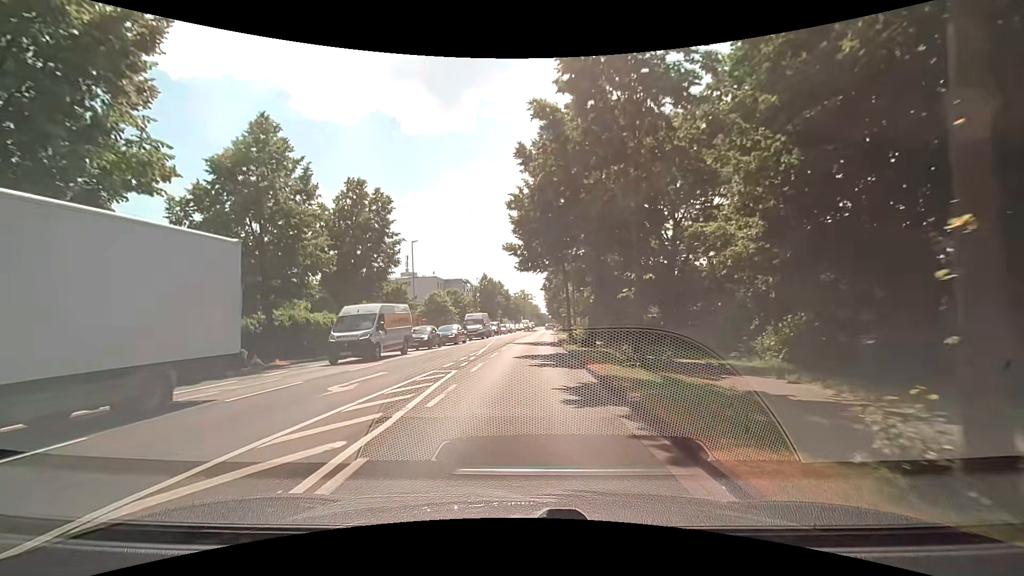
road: secondary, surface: asphalt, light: Day
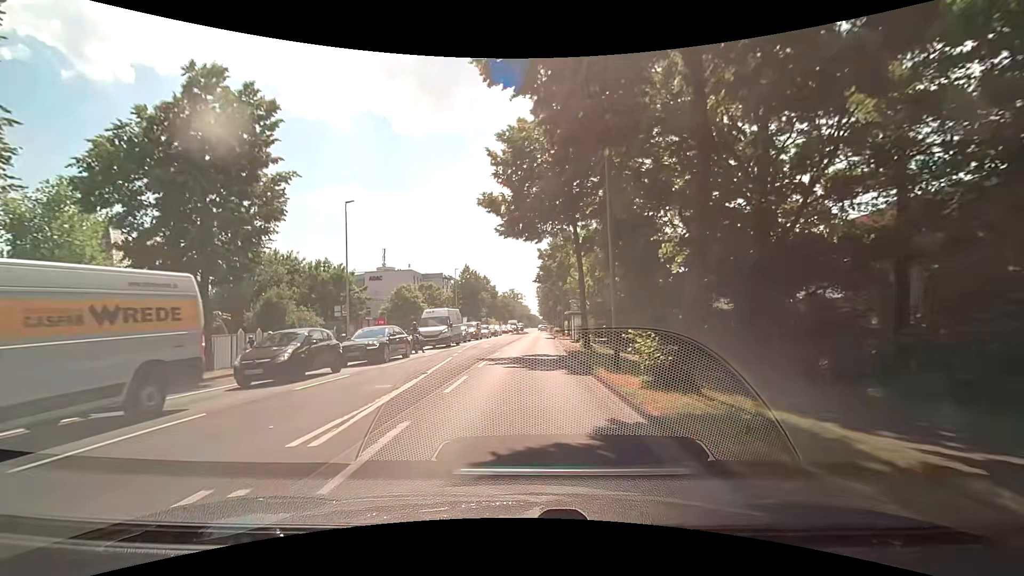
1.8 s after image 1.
(+0.3, +16.6) m; +2°
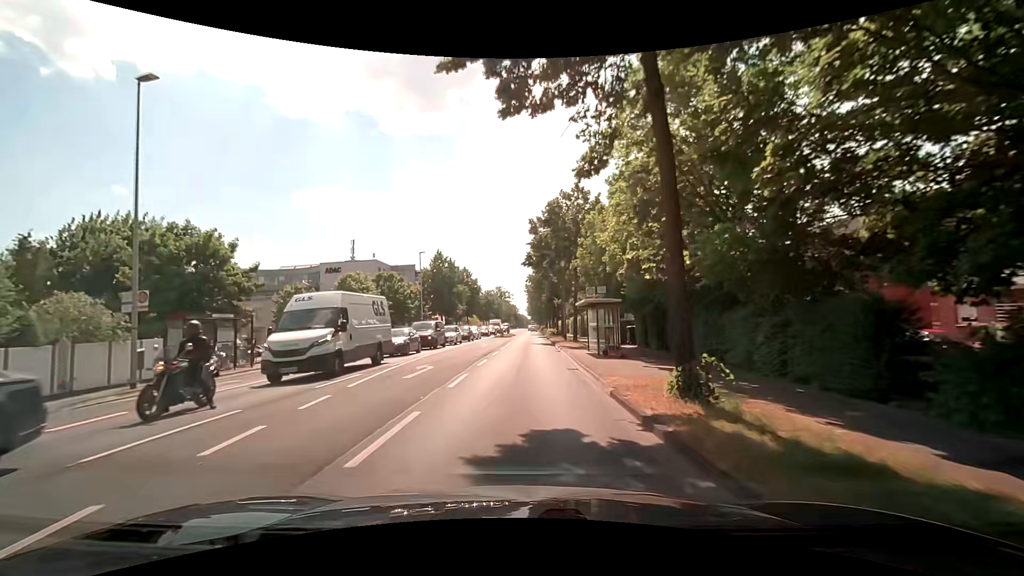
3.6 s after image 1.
(+0.2, +17.7) m; +1°
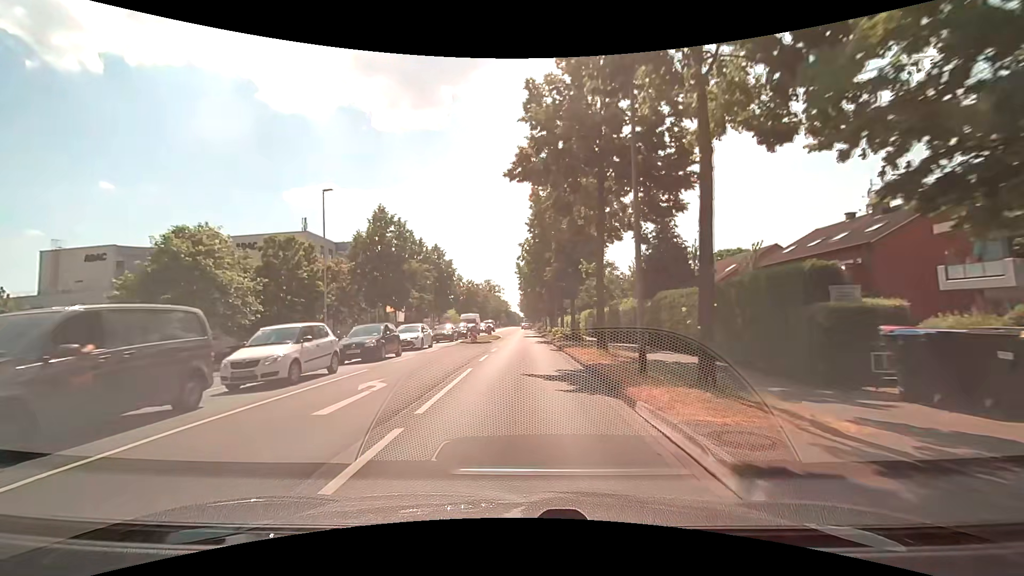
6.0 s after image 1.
(+0.2, +26.2) m; +1°
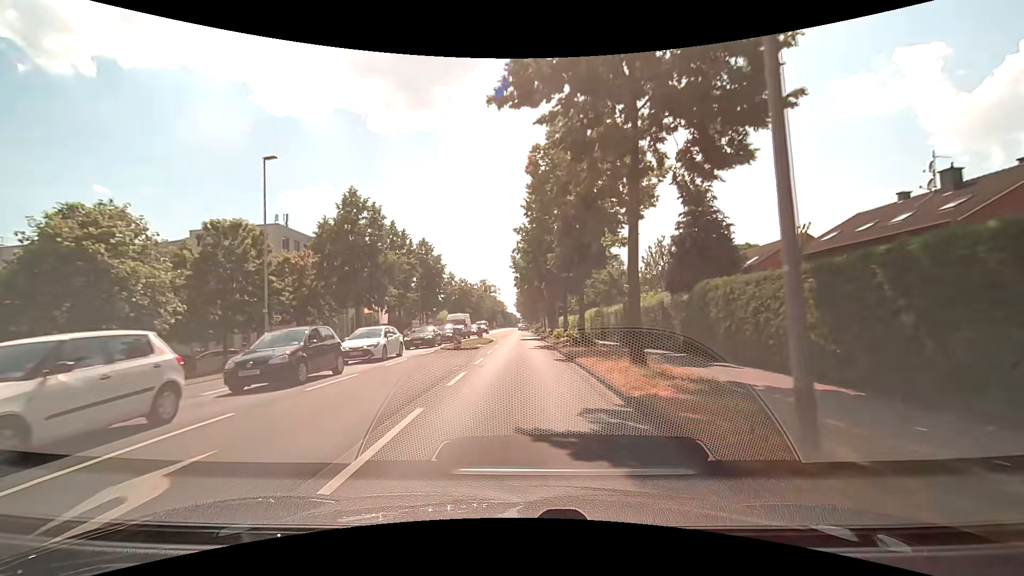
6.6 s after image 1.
(+0.1, +6.7) m; 0°
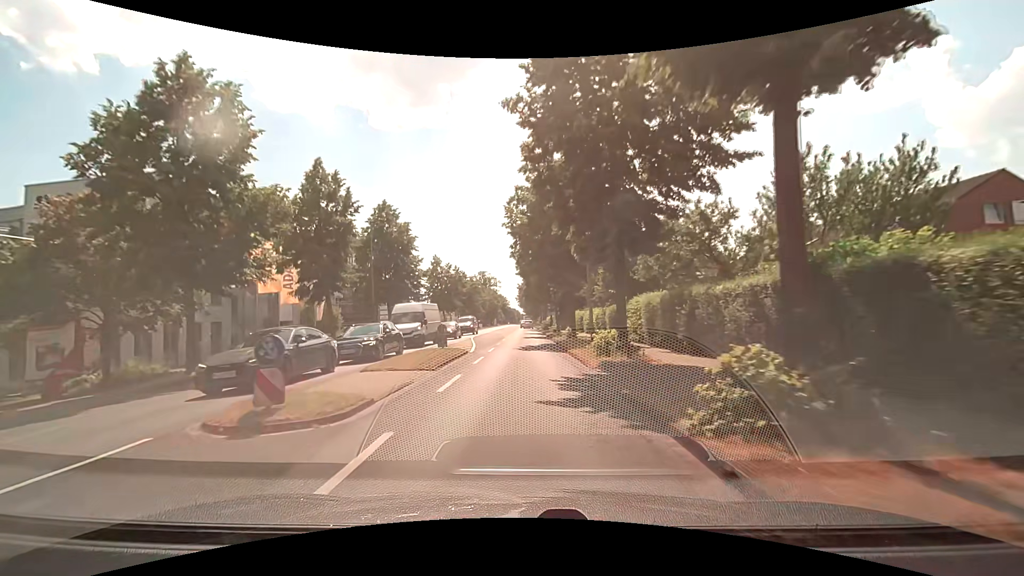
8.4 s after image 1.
(+0.1, +20.0) m; 0°
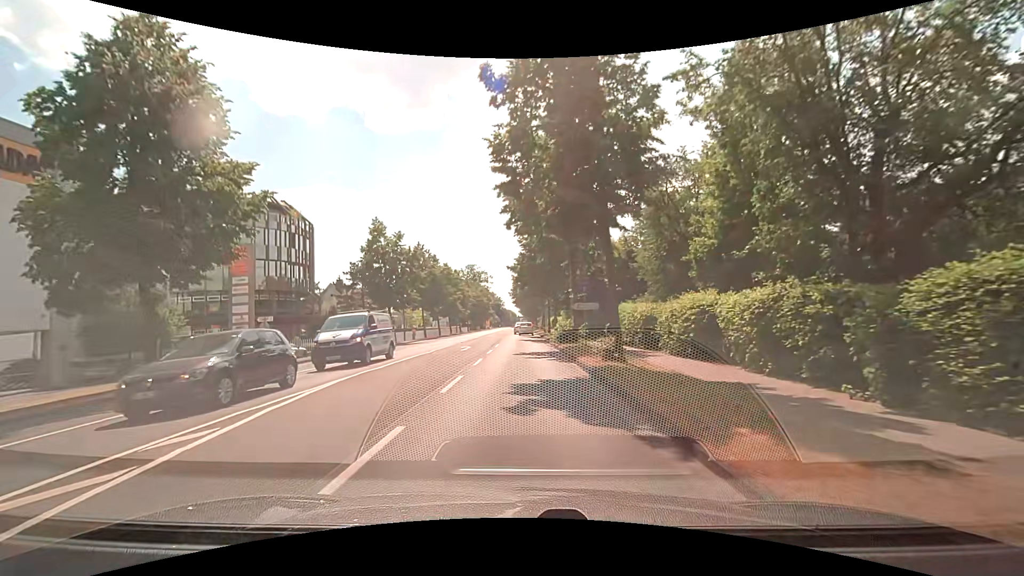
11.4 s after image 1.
(+0.3, +30.2) m; +1°
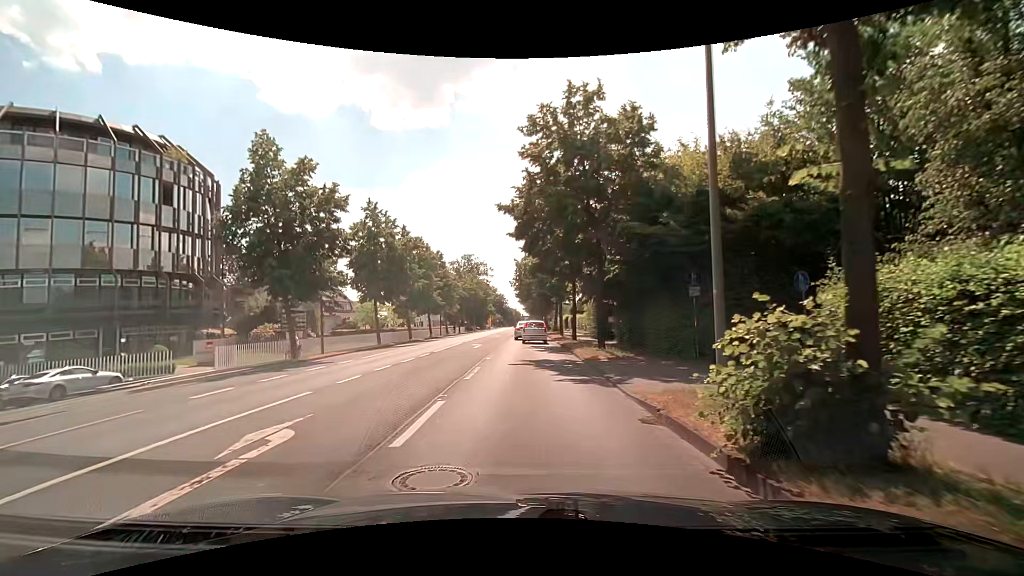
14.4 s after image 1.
(0.0, +22.3) m; 0°
(0, +10) (0, +20) (0, +30) (0, +40) (0, +50) (0, +60) (0, +70) (0, +80) (0, +90) (0, +100) m
